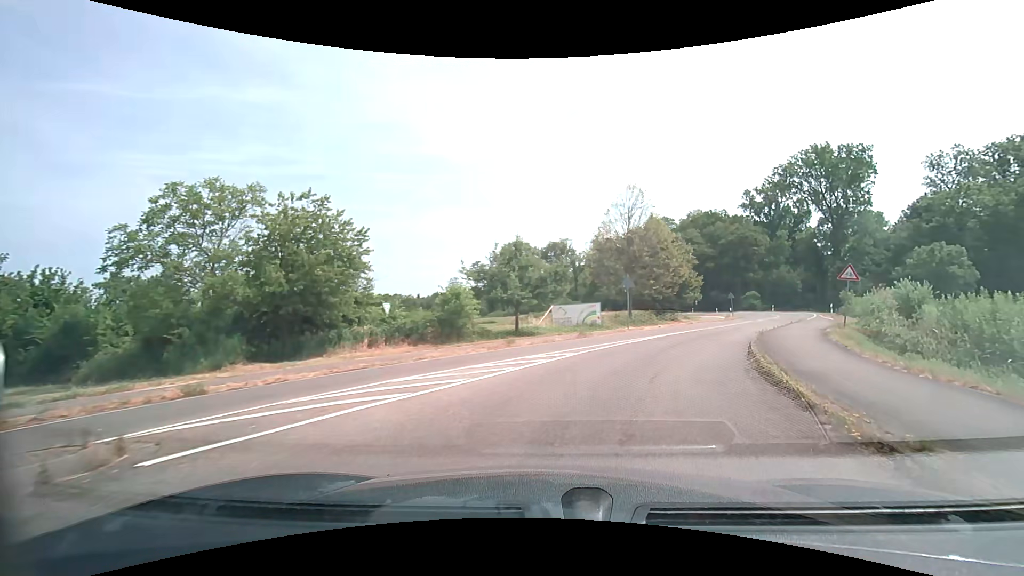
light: Day
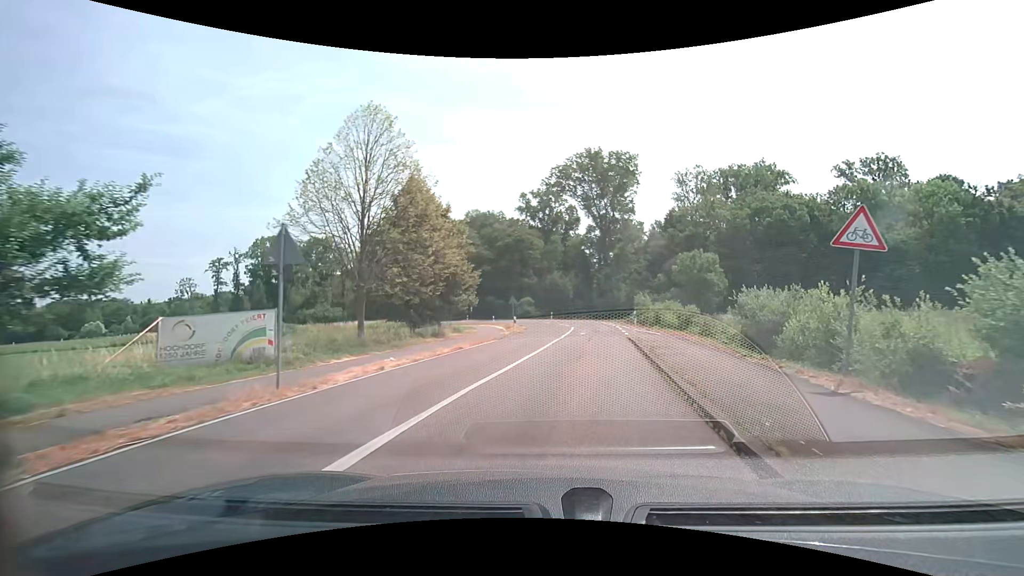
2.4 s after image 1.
(+4.5, +18.2) m; +25°
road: tertiary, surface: asphalt
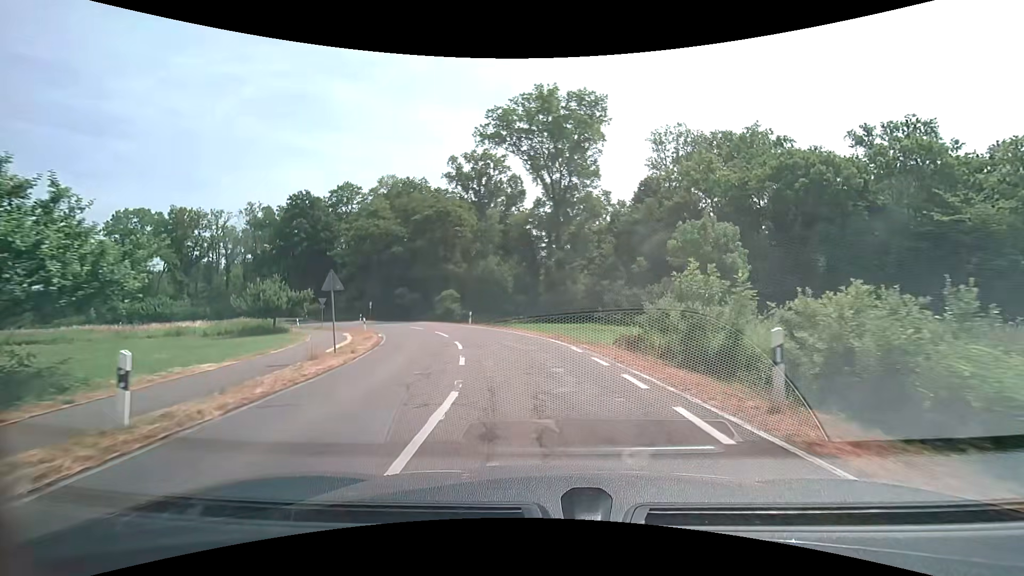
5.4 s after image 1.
(+2.7, +29.2) m; +7°
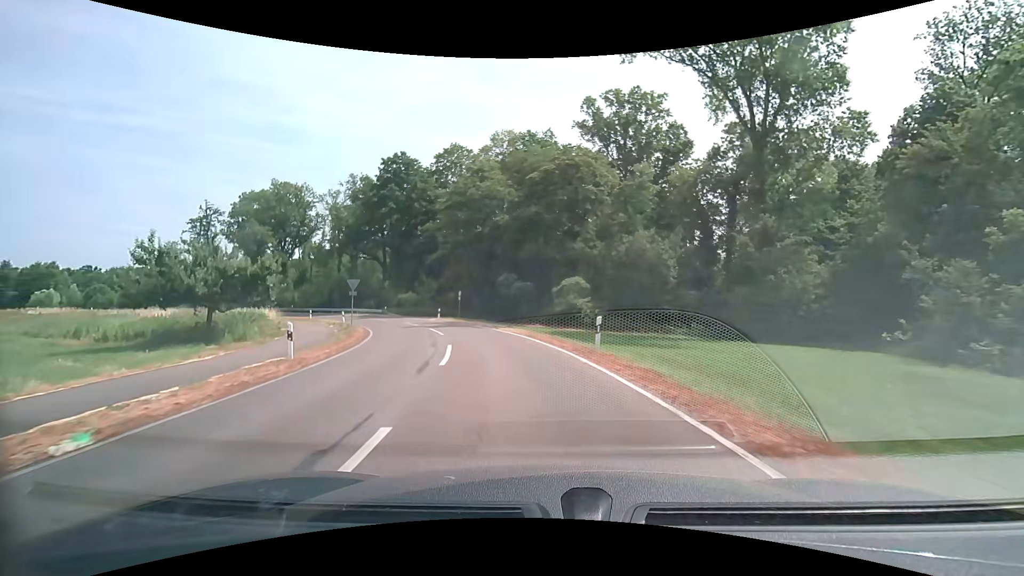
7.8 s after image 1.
(-2.8, +26.4) m; -15°
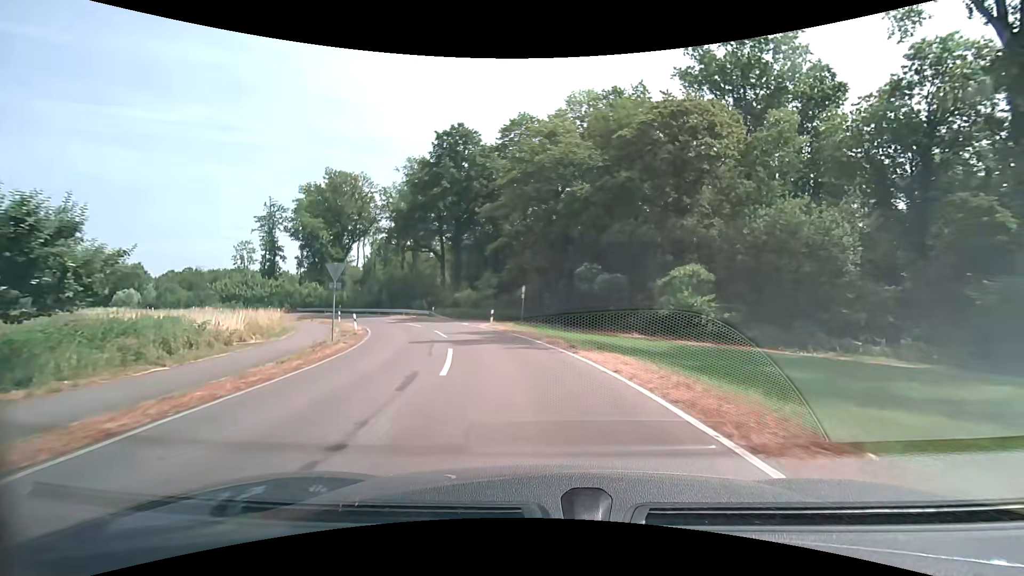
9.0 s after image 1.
(-1.1, +14.3) m; -9°
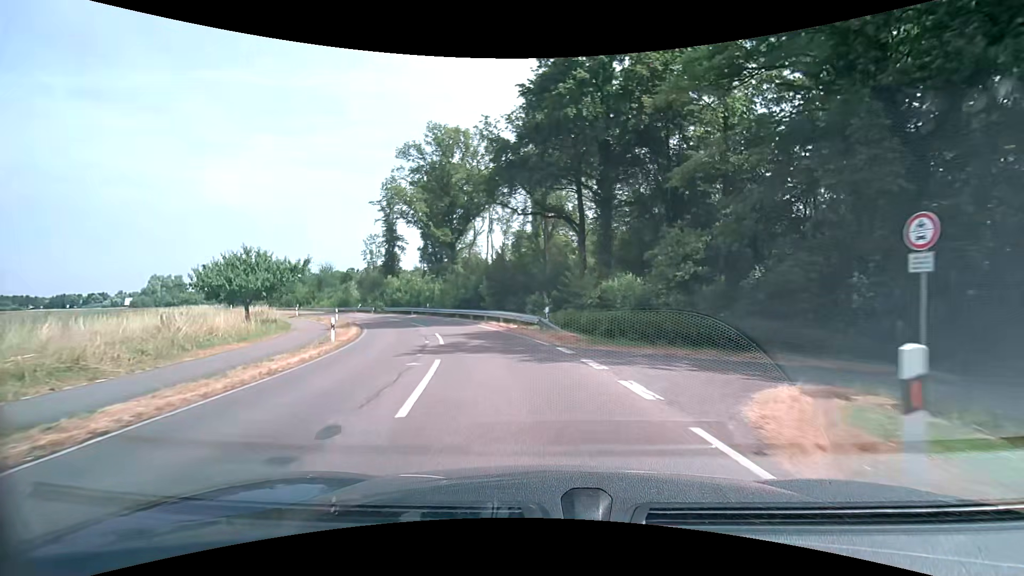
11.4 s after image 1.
(-4.4, +27.8) m; -18°
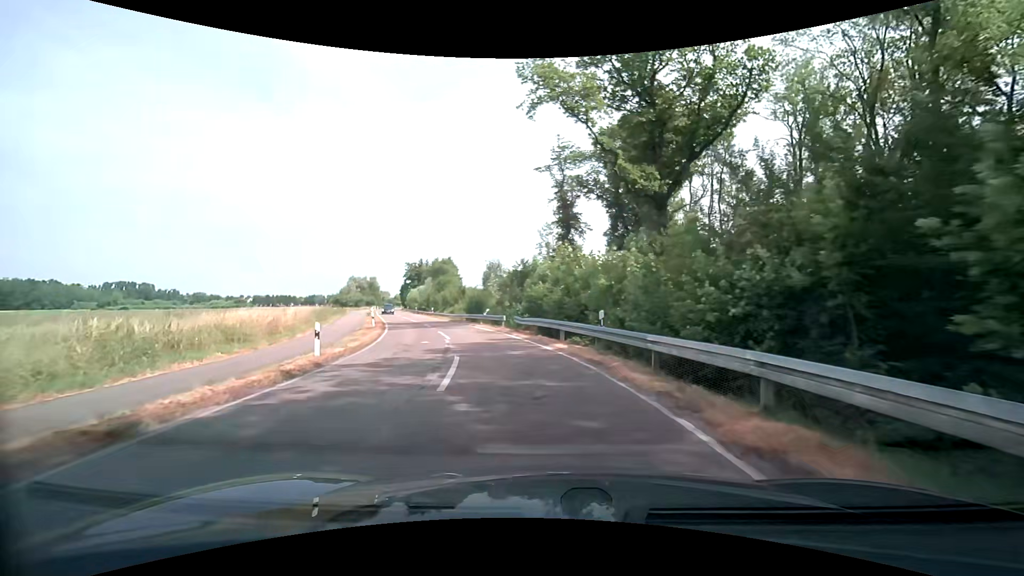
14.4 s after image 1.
(-6.3, +32.8) m; -22°
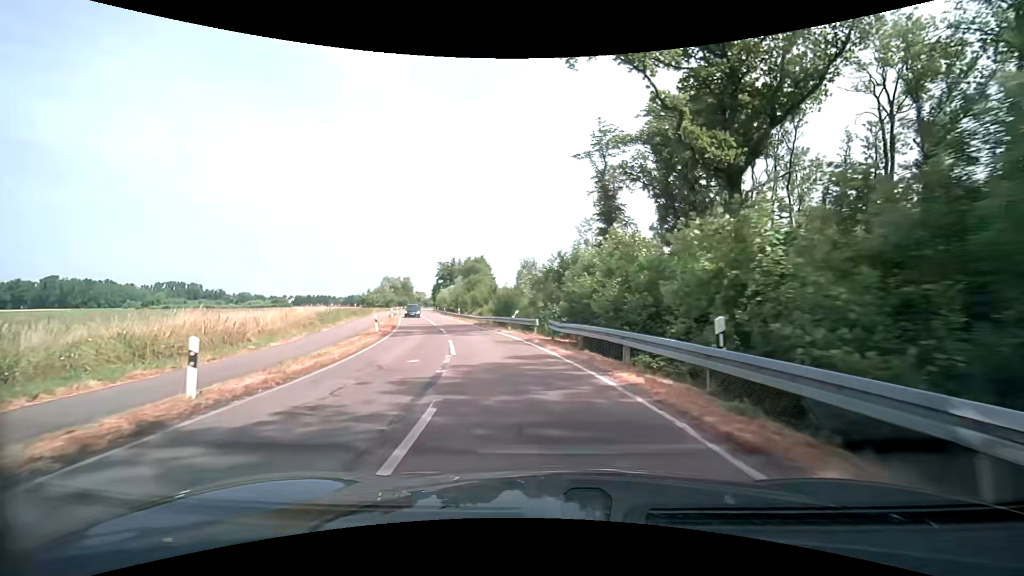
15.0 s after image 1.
(-0.2, +6.8) m; -4°
(-1, +10) (-2, +20) (-4, +30) (-7, +39) (-10, +49) (-13, +58) (-15, +68) (-18, +78) (-21, +87) (-24, +97) m
